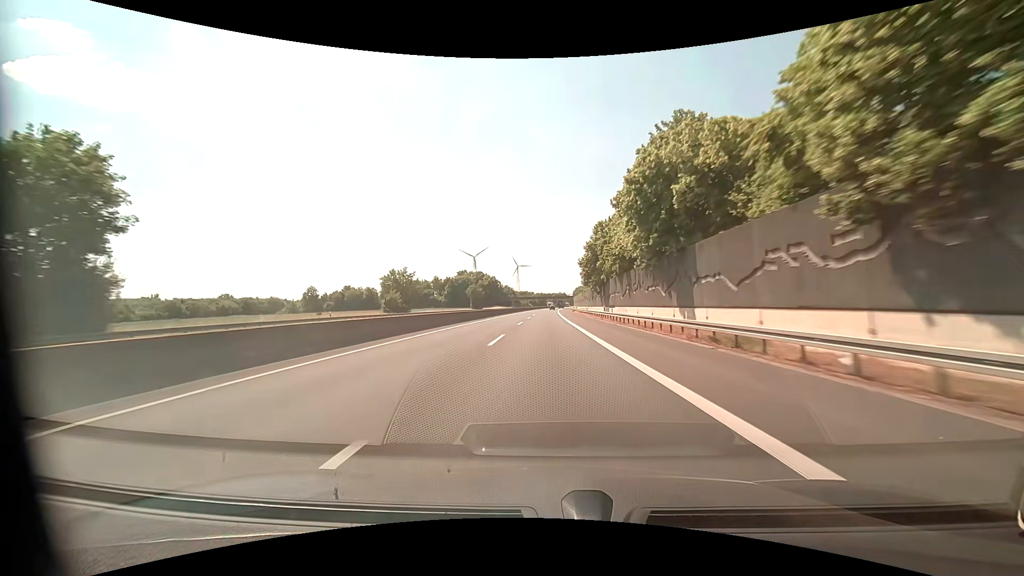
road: motorway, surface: asphalt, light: Day
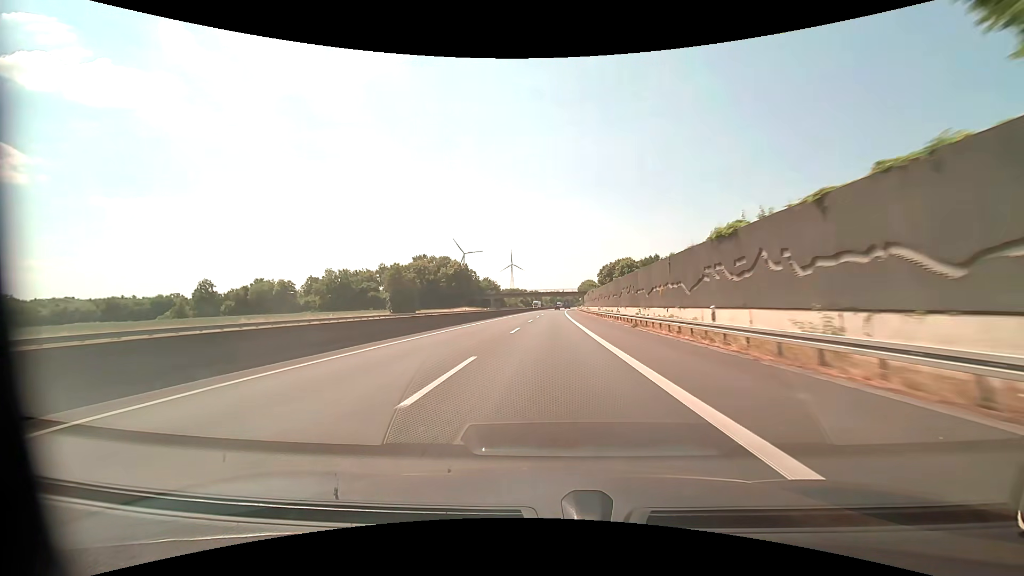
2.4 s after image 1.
(+0.2, +83.1) m; 0°
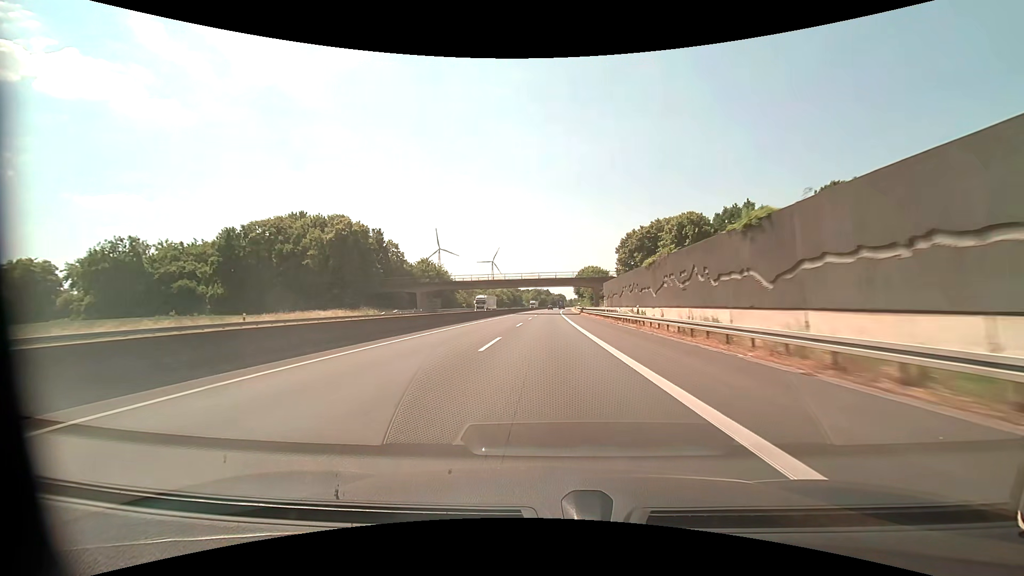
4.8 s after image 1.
(+1.4, +83.0) m; +2°
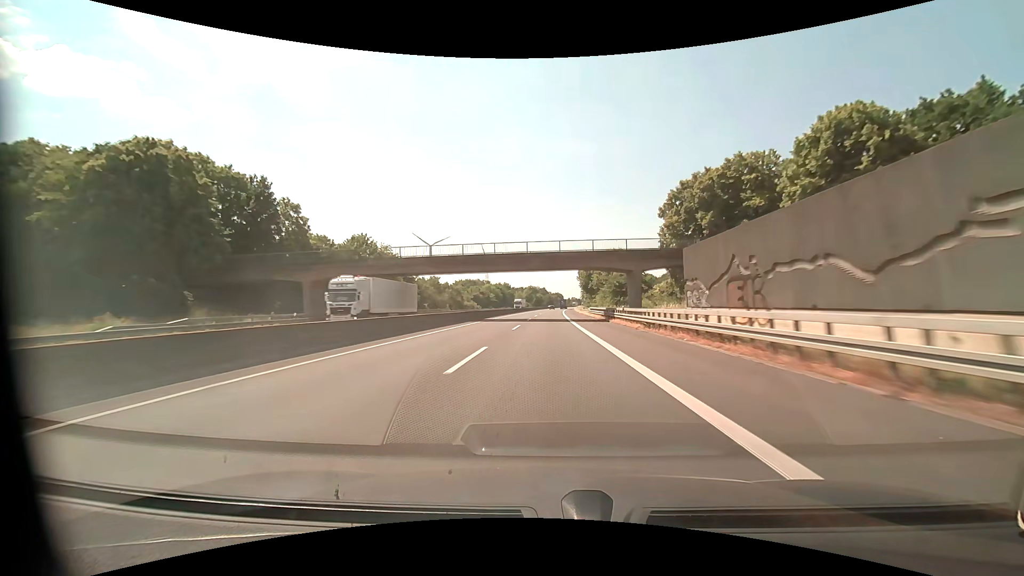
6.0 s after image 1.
(+0.2, +41.5) m; 0°
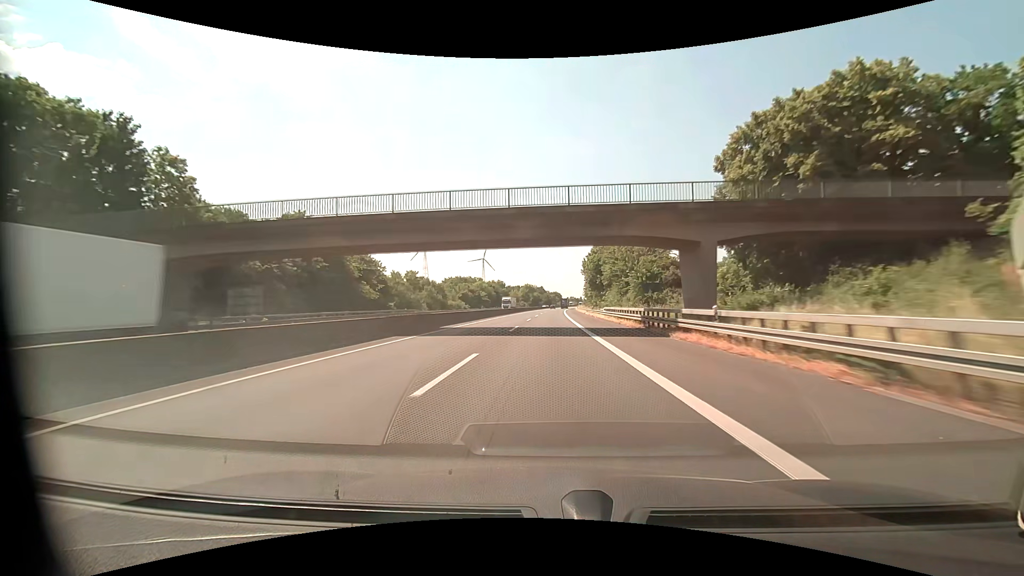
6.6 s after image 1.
(0.0, +20.7) m; 0°
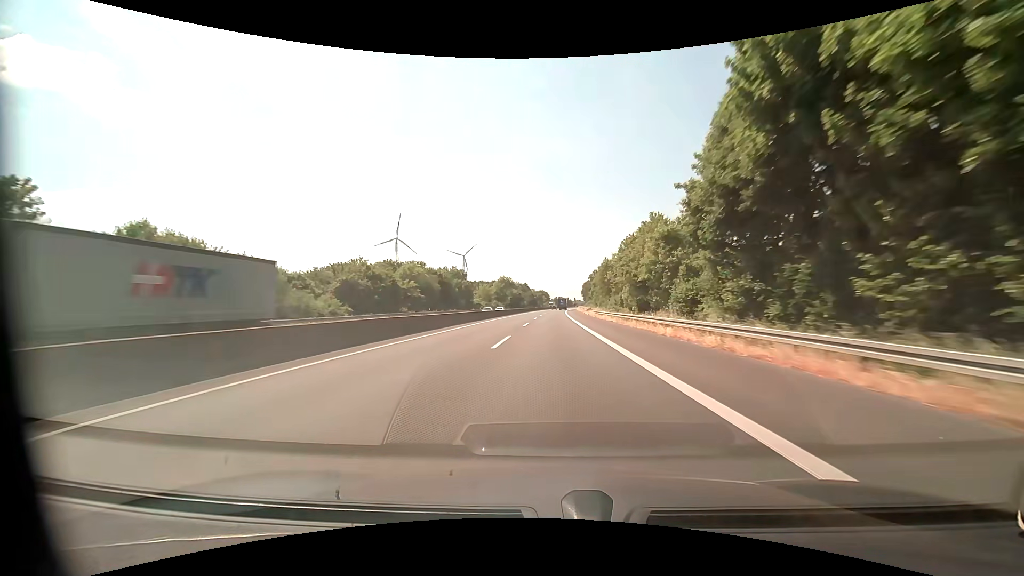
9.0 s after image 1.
(+0.8, +82.8) m; +2°
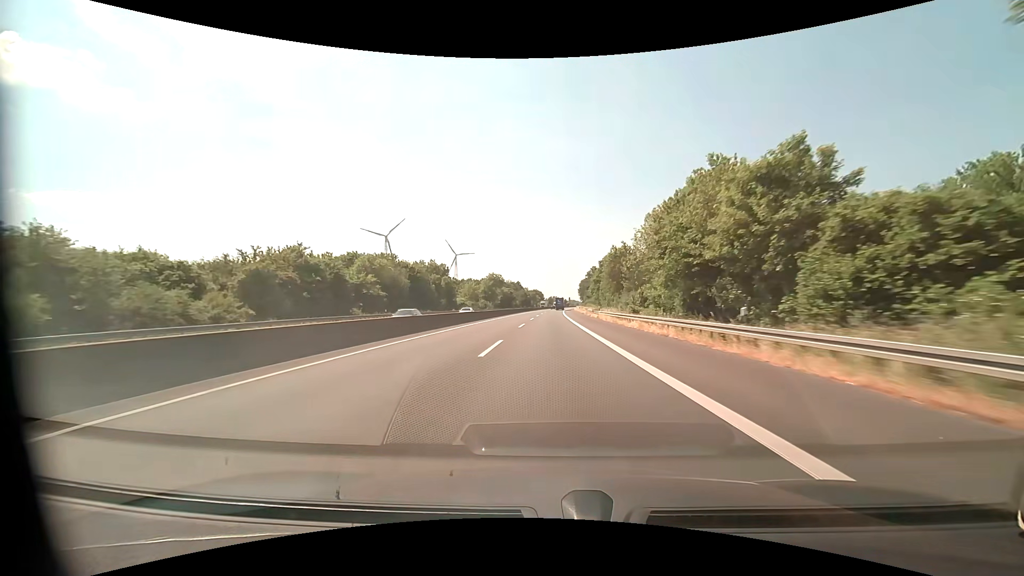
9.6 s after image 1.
(+0.1, +20.7) m; +1°
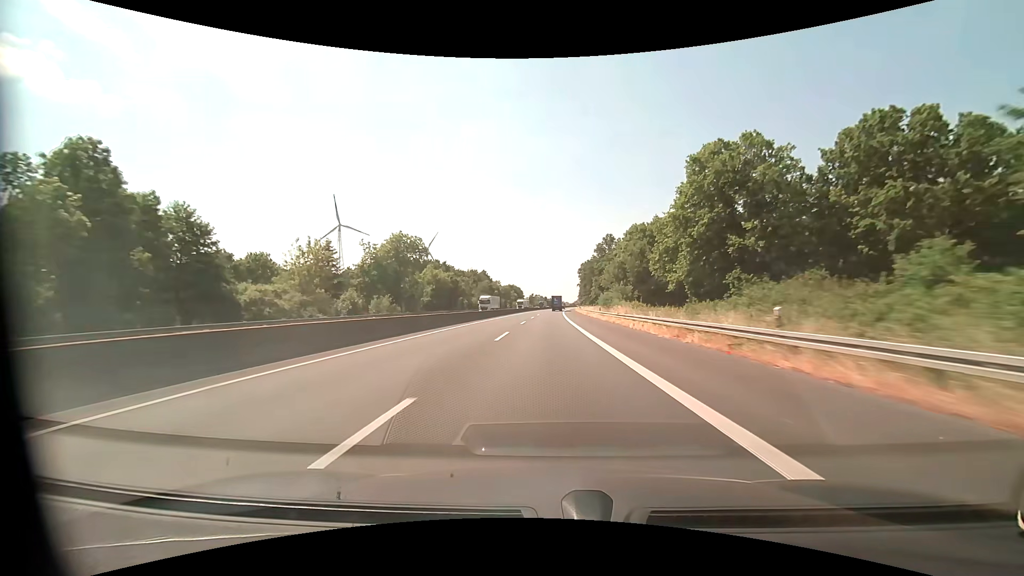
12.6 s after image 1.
(+1.9, +103.3) m; +2°
(0, +10) (0, +20) (0, +30) (0, +40) (0, +50) (0, +60) (0, +70) (0, +80) (0, +90) (0, +100) m
